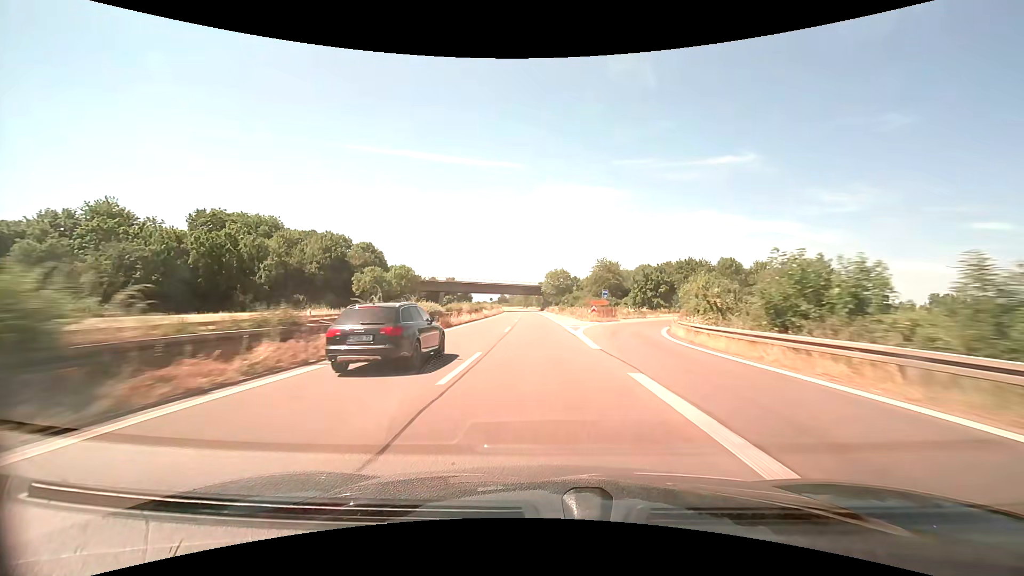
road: trunk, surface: asphalt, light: Day
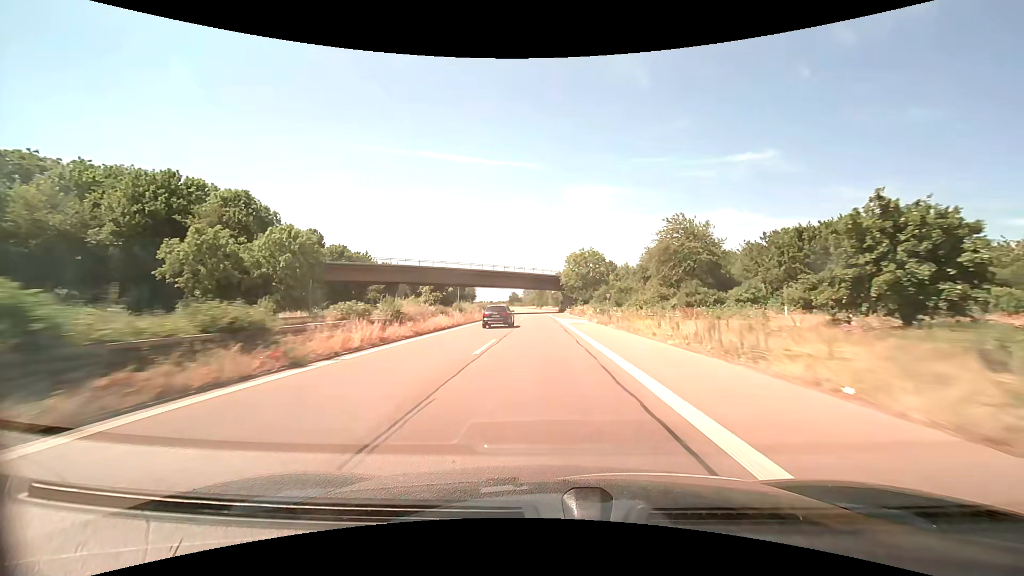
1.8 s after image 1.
(-0.8, +48.9) m; -2°
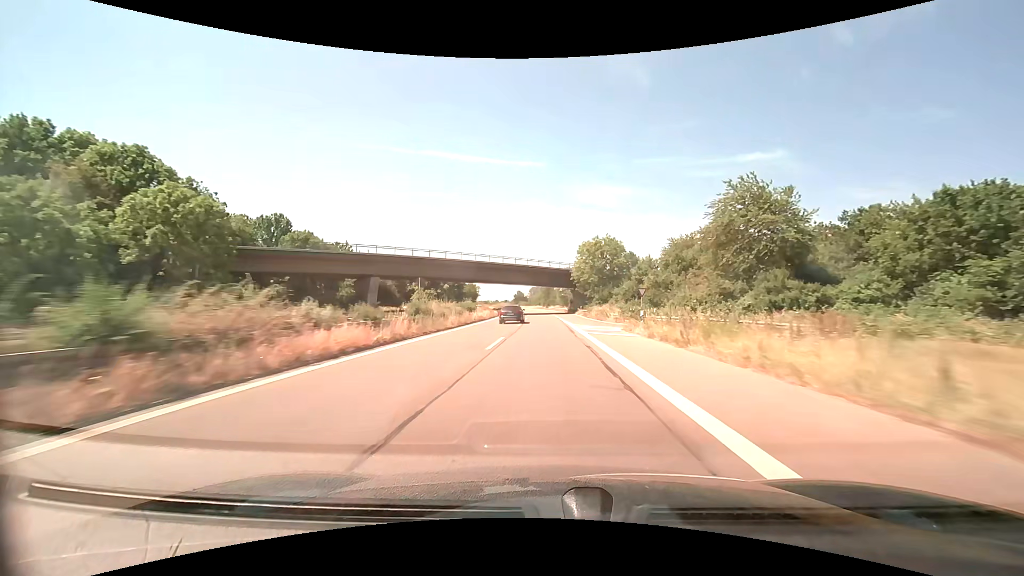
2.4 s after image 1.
(-0.1, +16.3) m; -1°
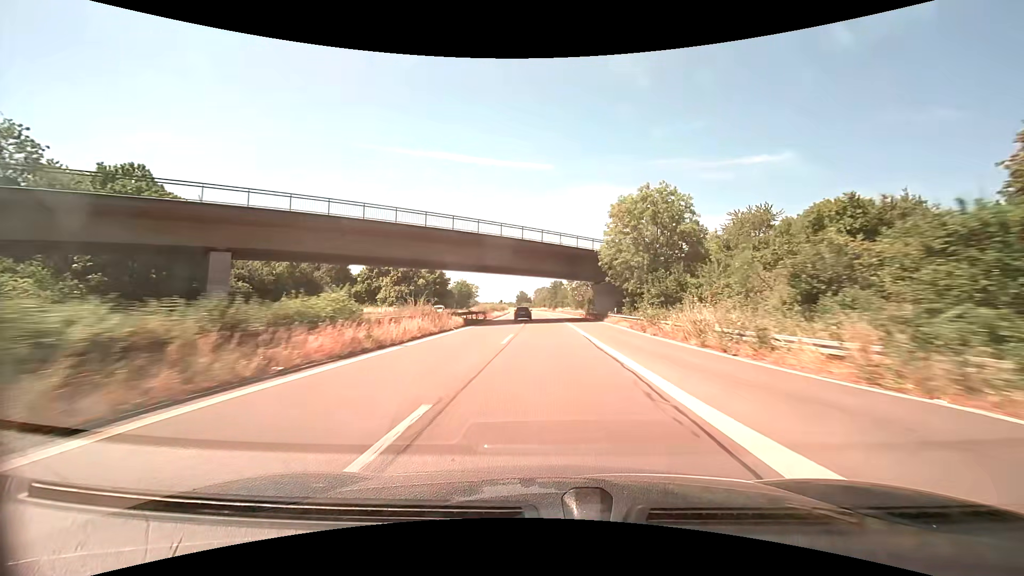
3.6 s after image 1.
(-0.3, +32.6) m; -1°
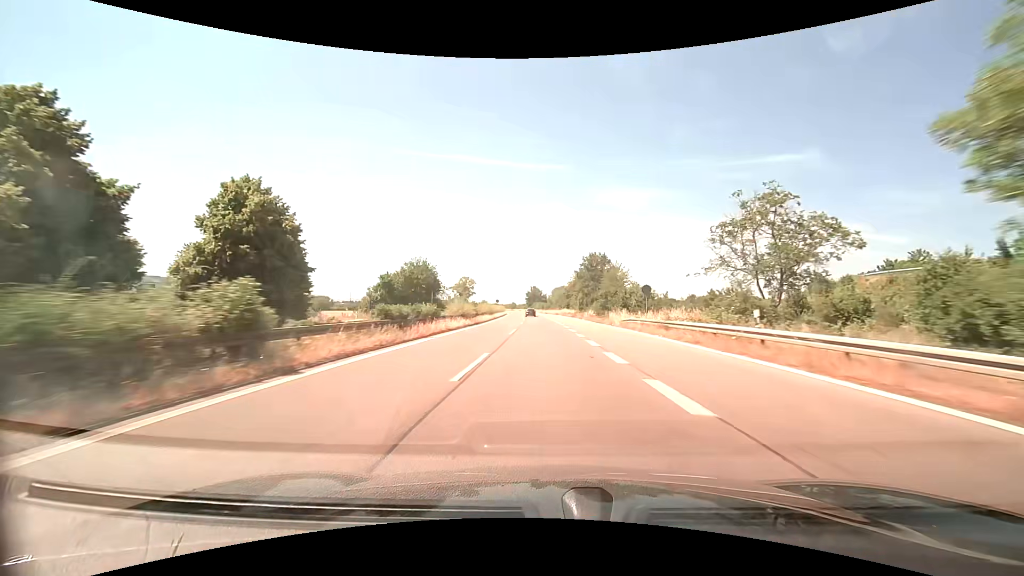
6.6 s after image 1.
(-1.2, +81.6) m; -2°
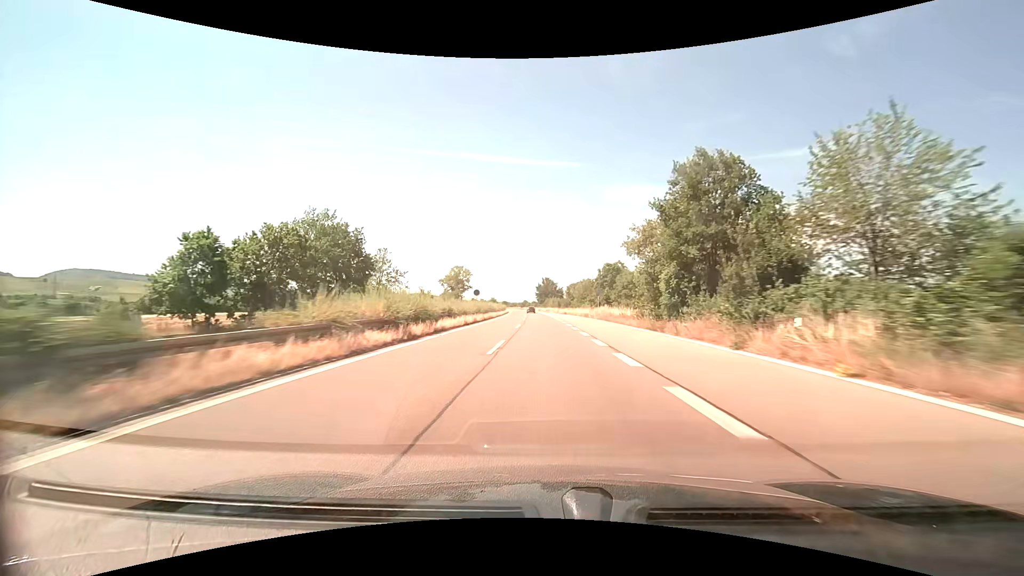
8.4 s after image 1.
(-0.7, +49.0) m; -2°
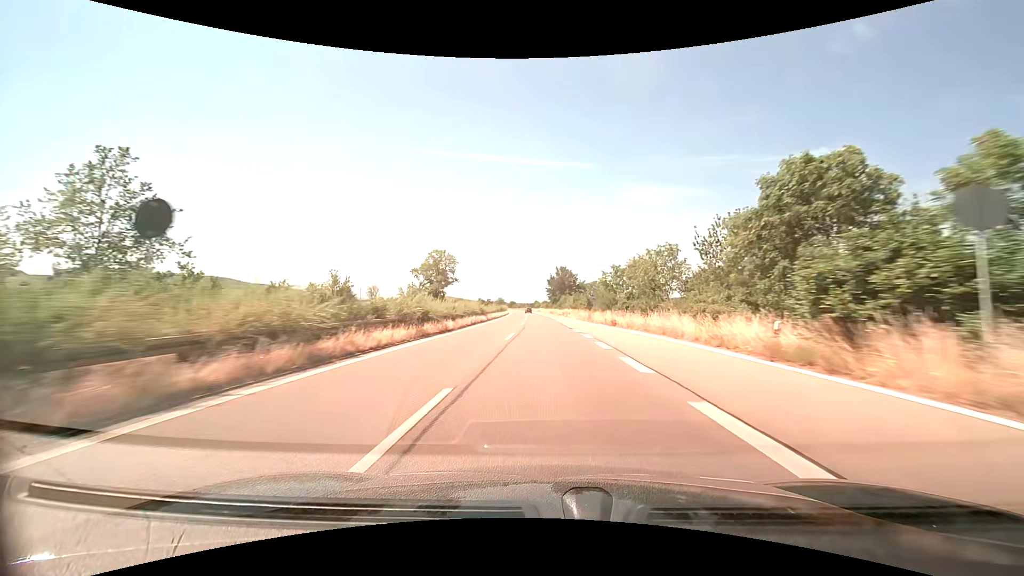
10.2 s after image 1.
(-0.5, +49.0) m; -1°
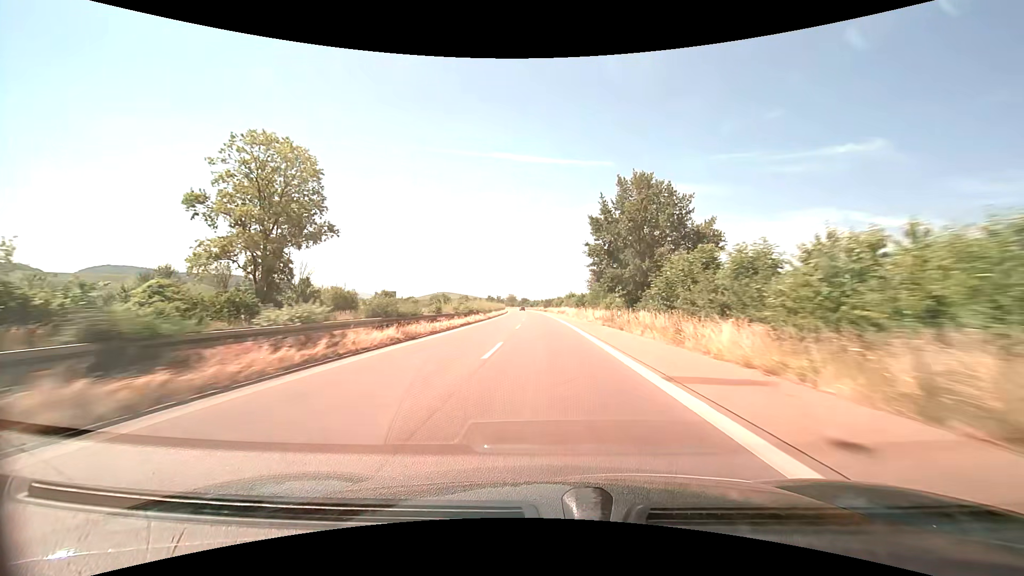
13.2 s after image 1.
(-1.6, +81.7) m; -2°
(0, +10) (0, +20) (0, +30) (0, +40) (-1, +50) (-1, +60) (-1, +70) (-2, +80) (-2, +90) (-2, +100) m
